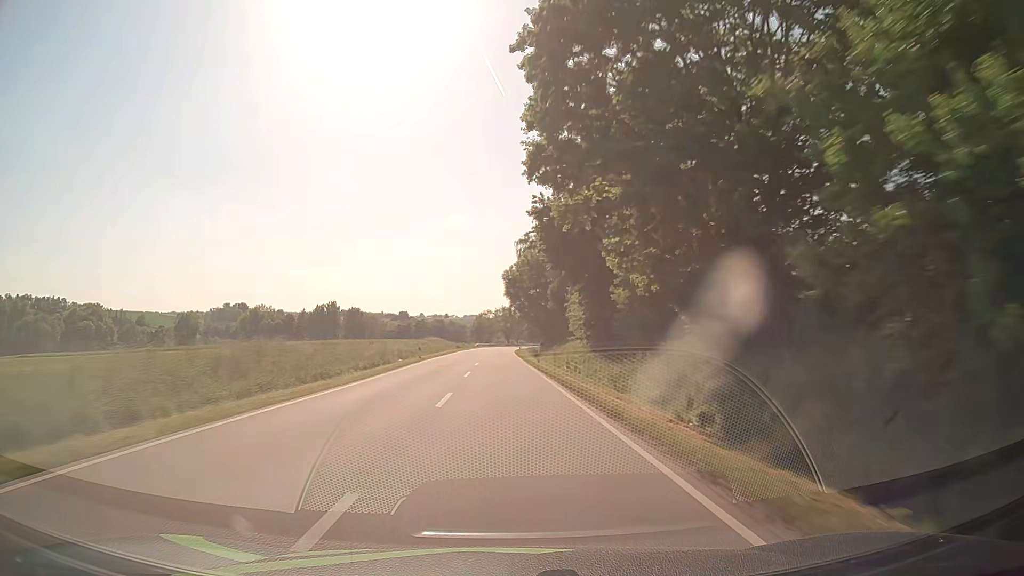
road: secondary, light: Day
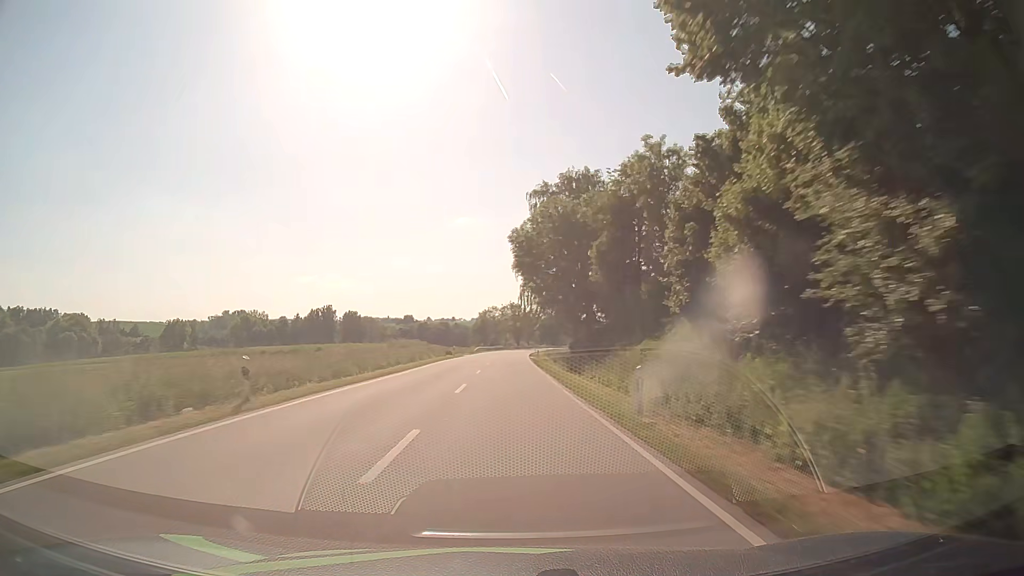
(-0.4, +31.4) m; -1°
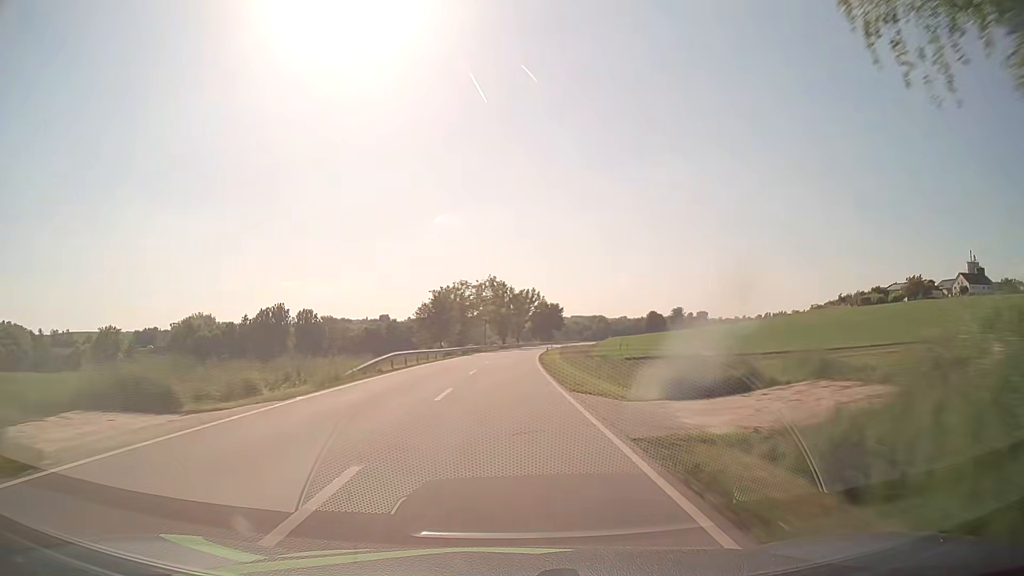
(+0.3, +63.1) m; +1°
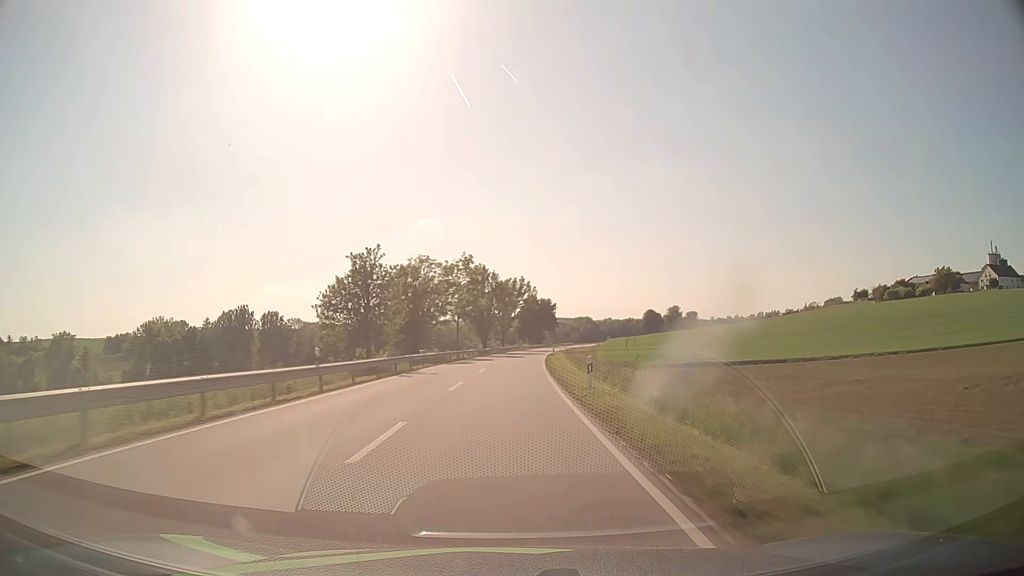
(+0.3, +31.6) m; +1°
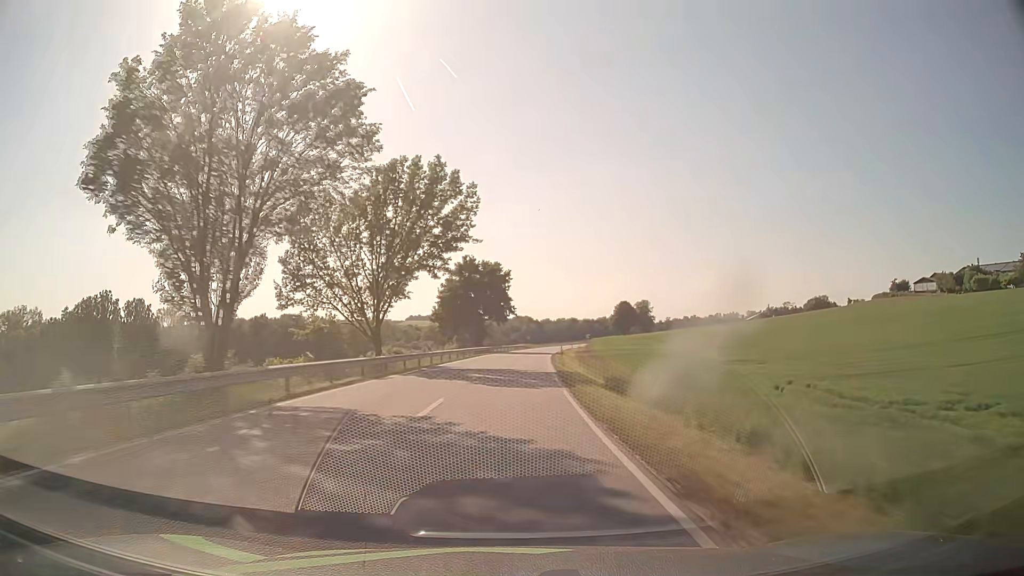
(+3.1, +78.8) m; +5°
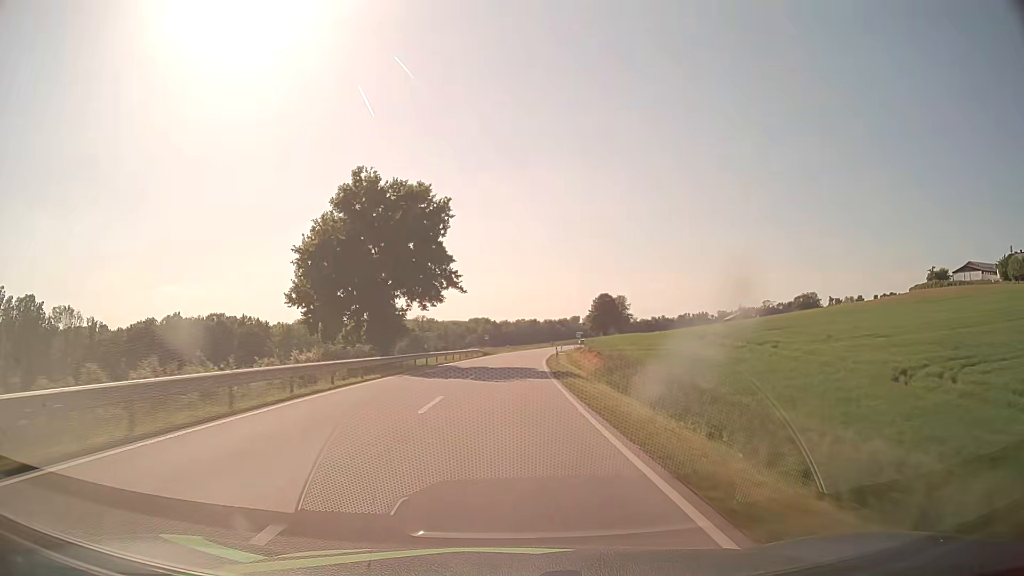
(+1.6, +47.4) m; +4°
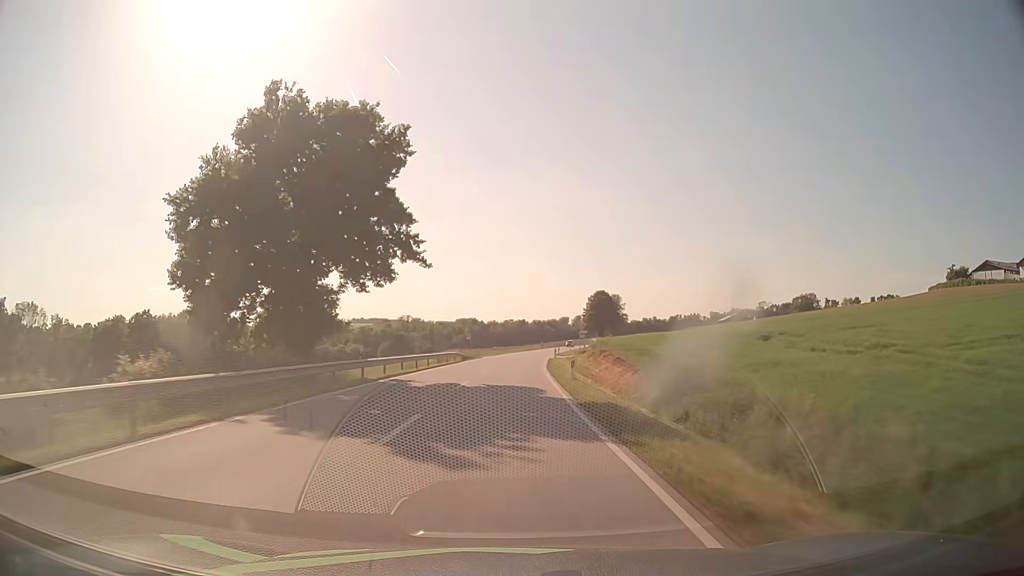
(+0.2, +15.8) m; +1°
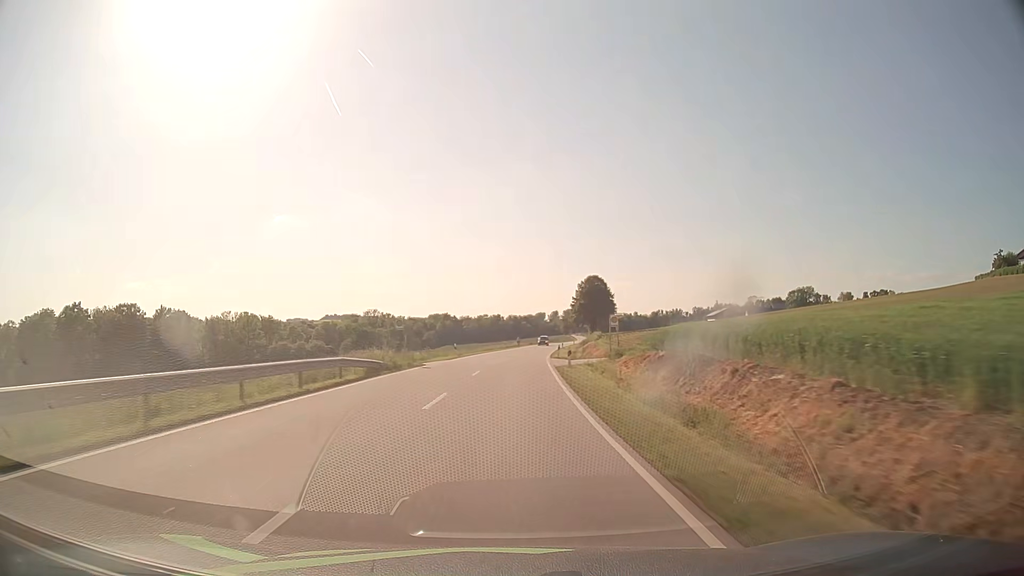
(+0.6, +31.6) m; +2°
(0, +10) (0, +20) (+1, +30) (+1, +40) (+2, +50) (+3, +60) (+4, +70) (+4, +80) (+5, +90) (+6, +100) m
